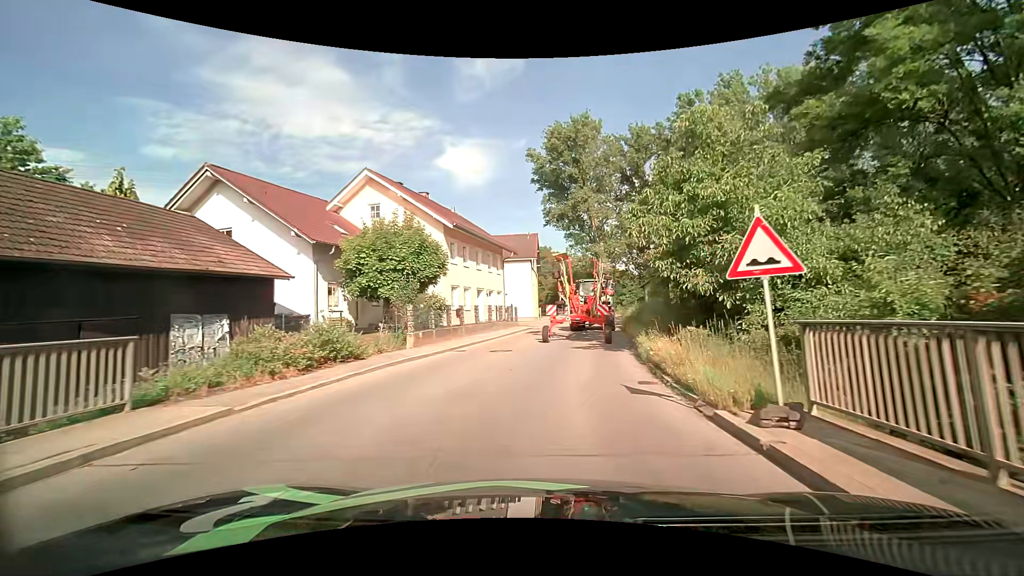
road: secondary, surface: asphalt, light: Day
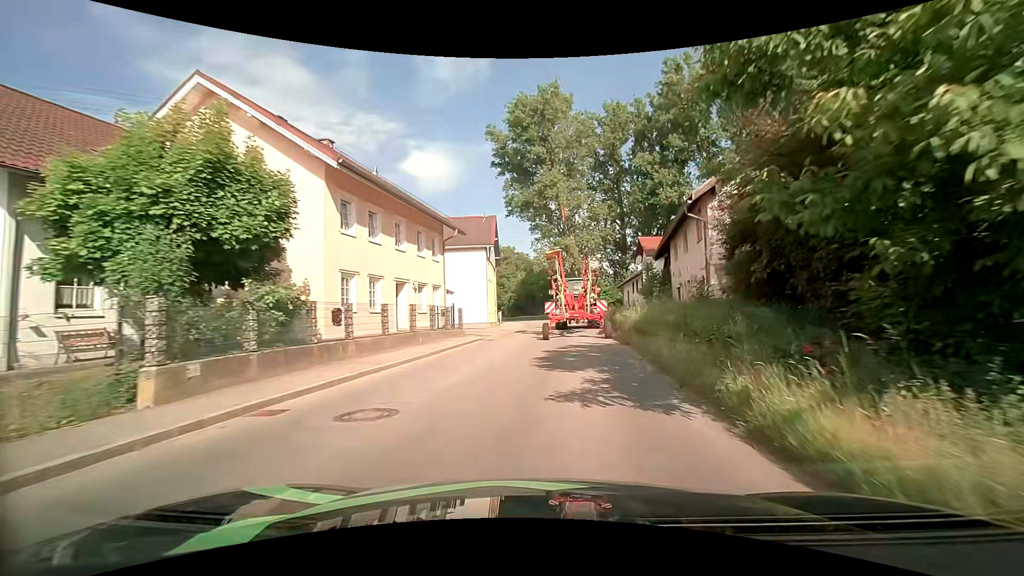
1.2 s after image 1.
(+0.3, +11.1) m; +4°
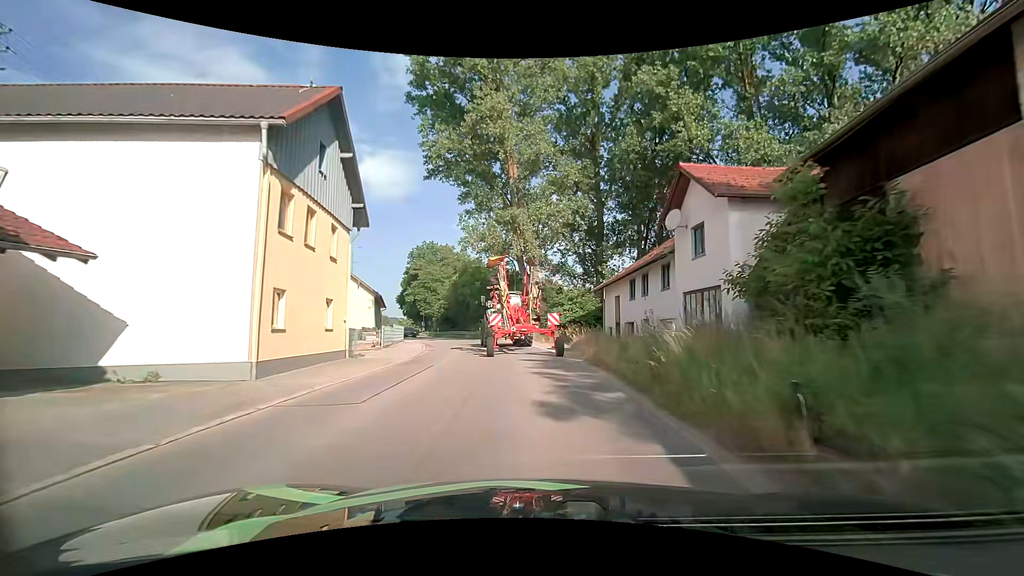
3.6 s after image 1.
(+1.4, +23.6) m; +6°
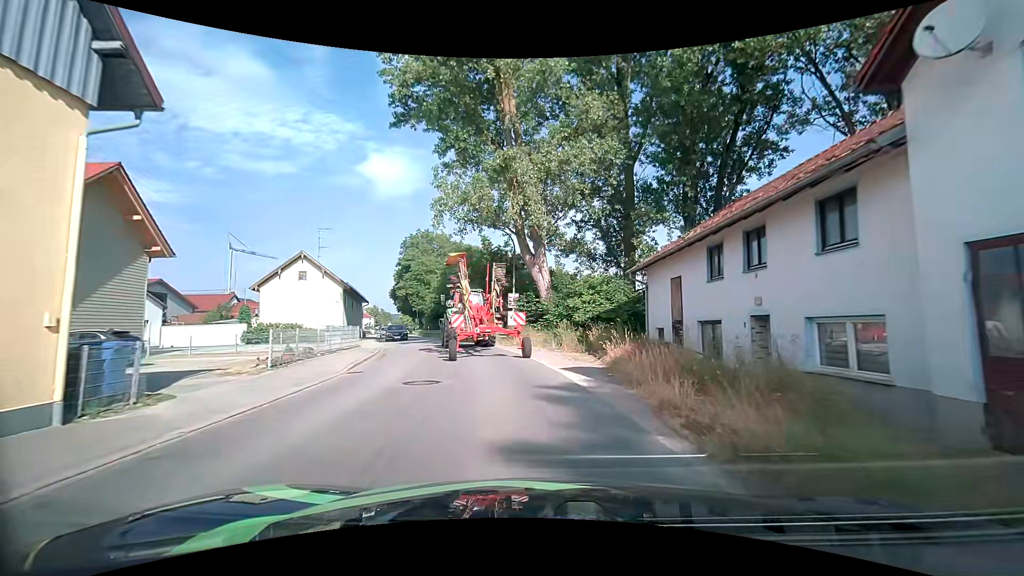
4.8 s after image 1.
(+0.1, +11.6) m; -1°
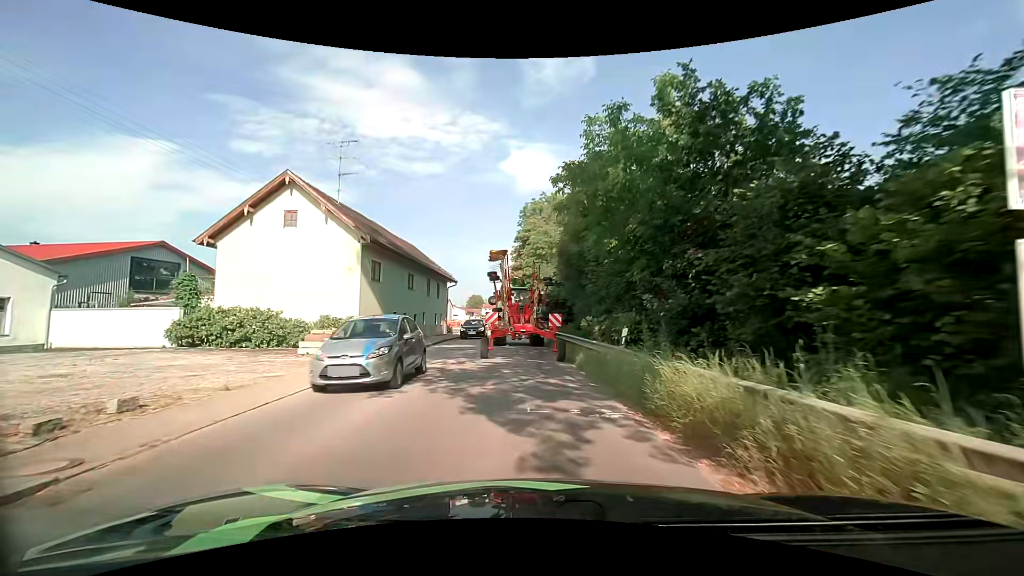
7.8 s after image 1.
(-3.2, +26.6) m; -15°
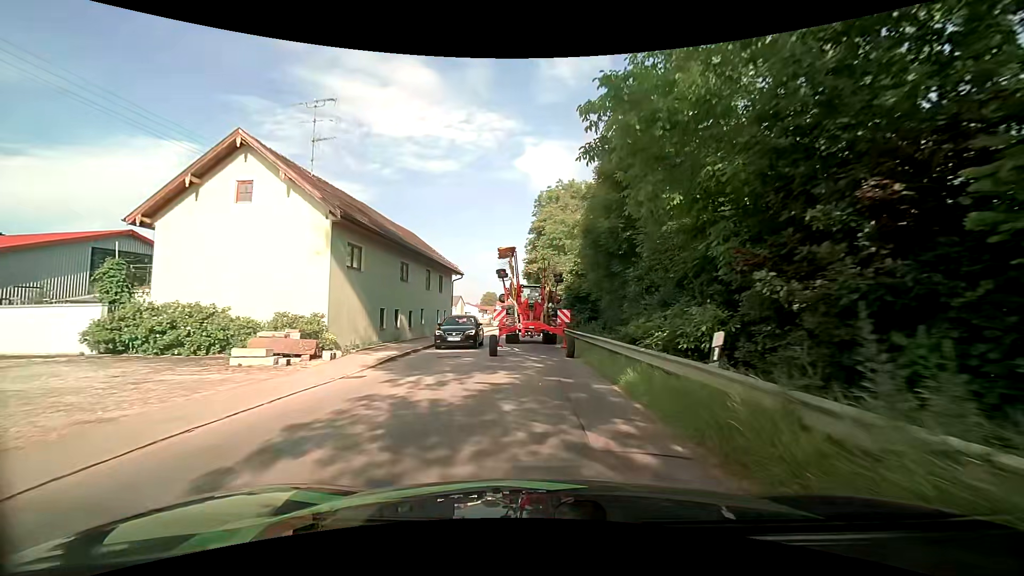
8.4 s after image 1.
(-0.1, +5.5) m; -2°
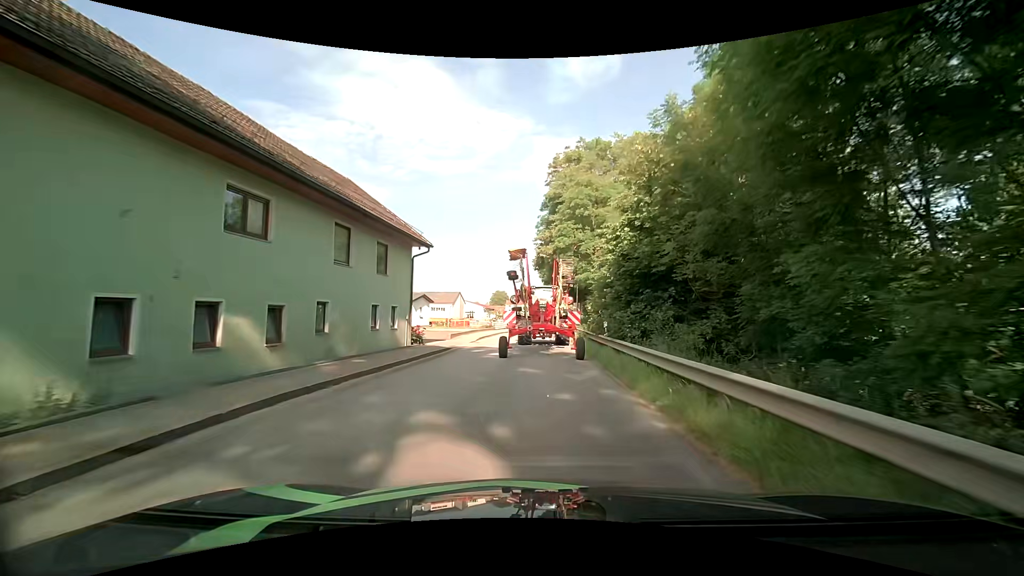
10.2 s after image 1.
(-0.3, +16.6) m; -2°
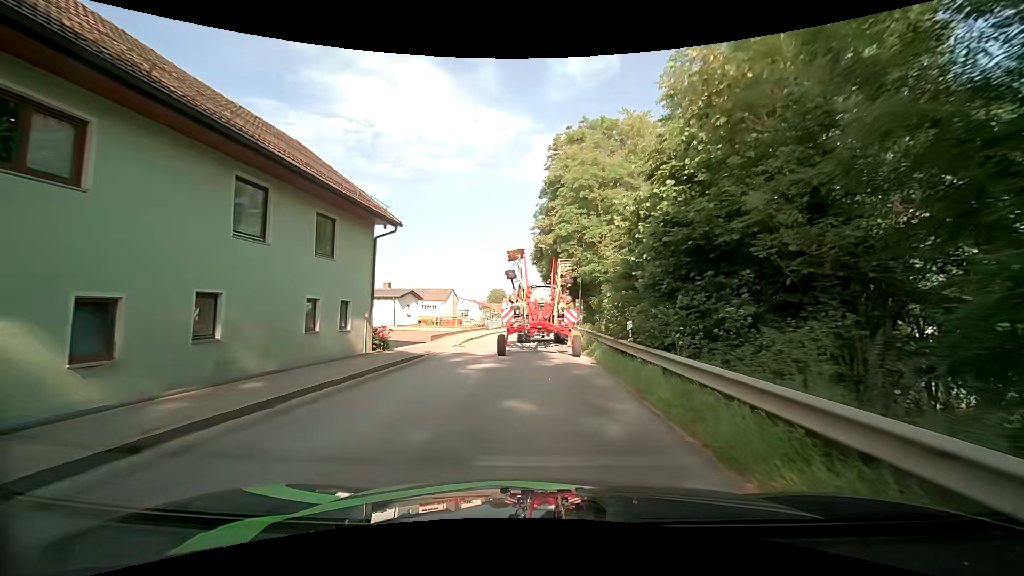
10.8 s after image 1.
(0.0, +5.3) m; +1°
(0, +10) (0, +20) (-1, +30) (-1, +40) (0, +50) (0, +60) (+1, +70) (+2, +80) (+3, +90) (+3, +100) m
